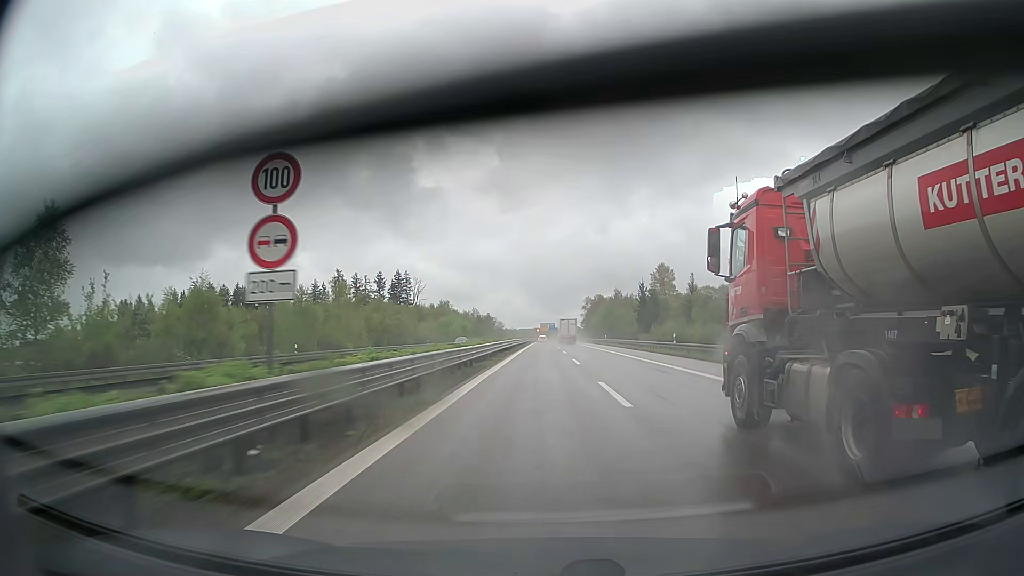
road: trunk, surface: asphalt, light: Day
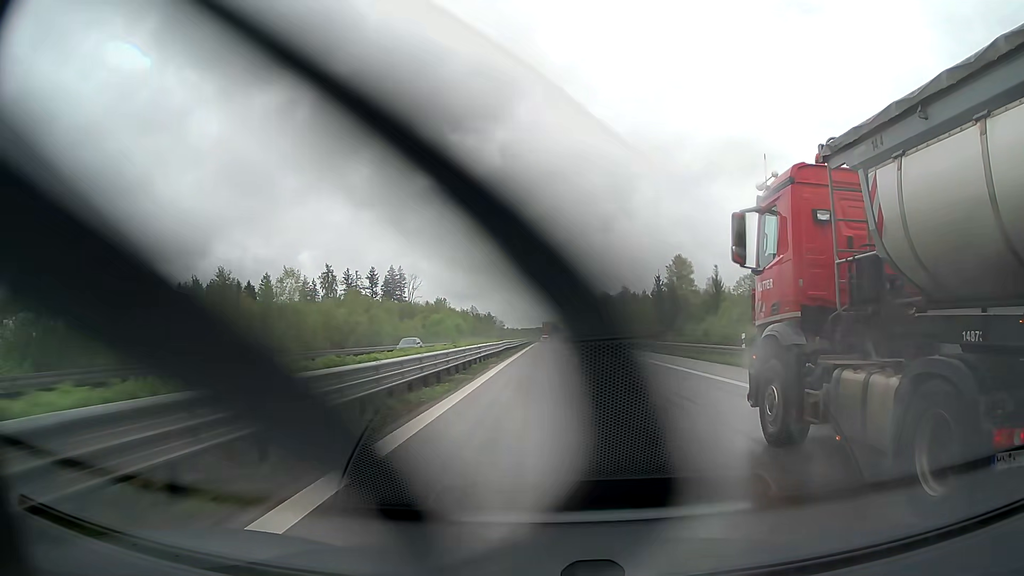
(0.0, +15.4) m; 0°
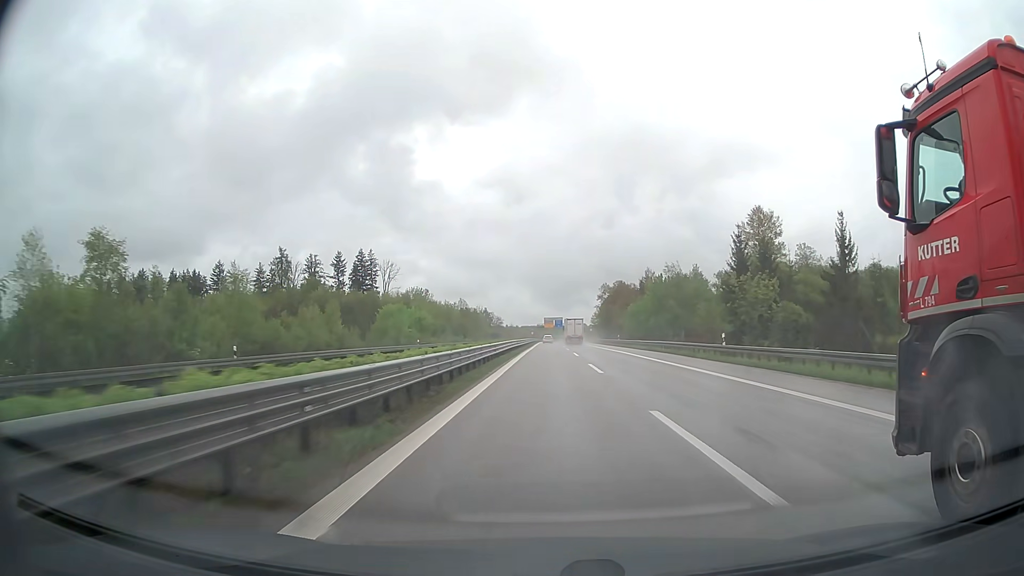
(0.0, +45.5) m; 0°
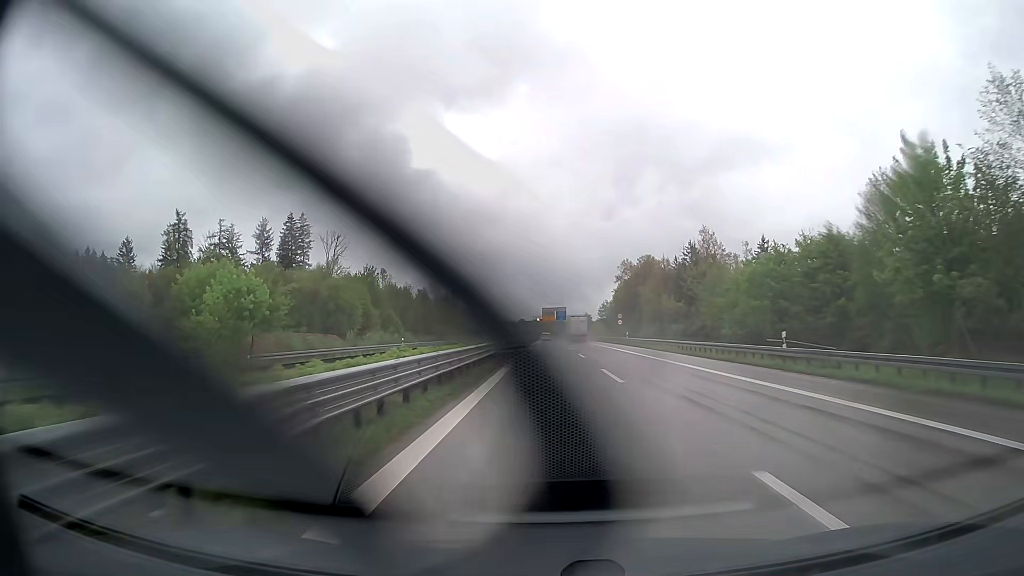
(+0.1, +59.2) m; 0°
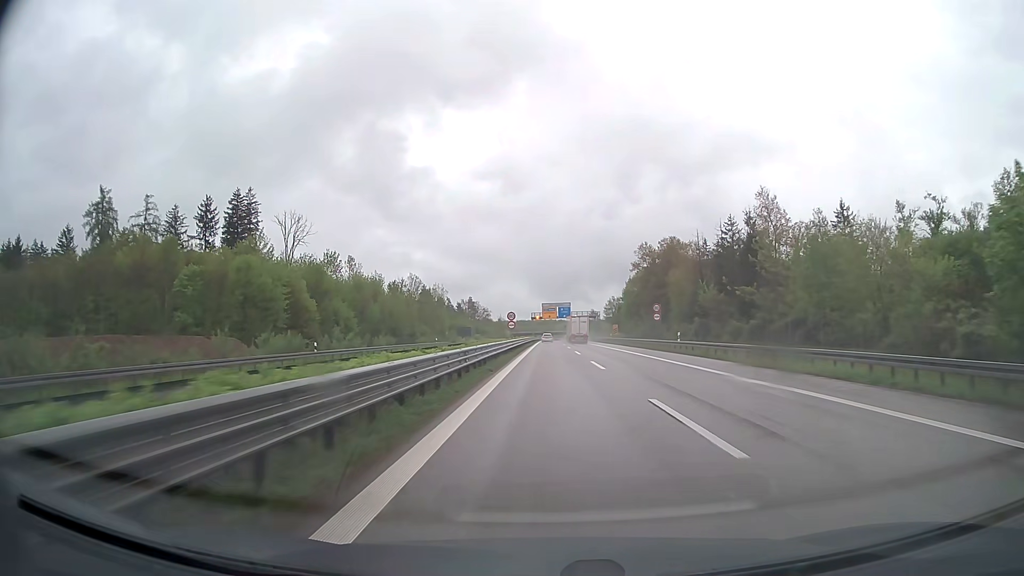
(0.0, +28.8) m; 0°
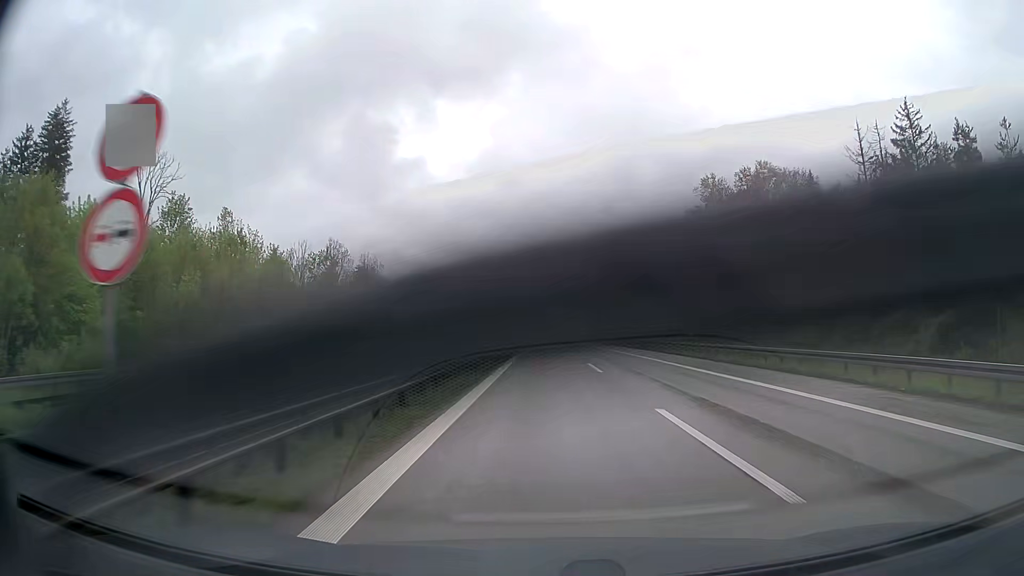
(+0.2, +55.2) m; 0°
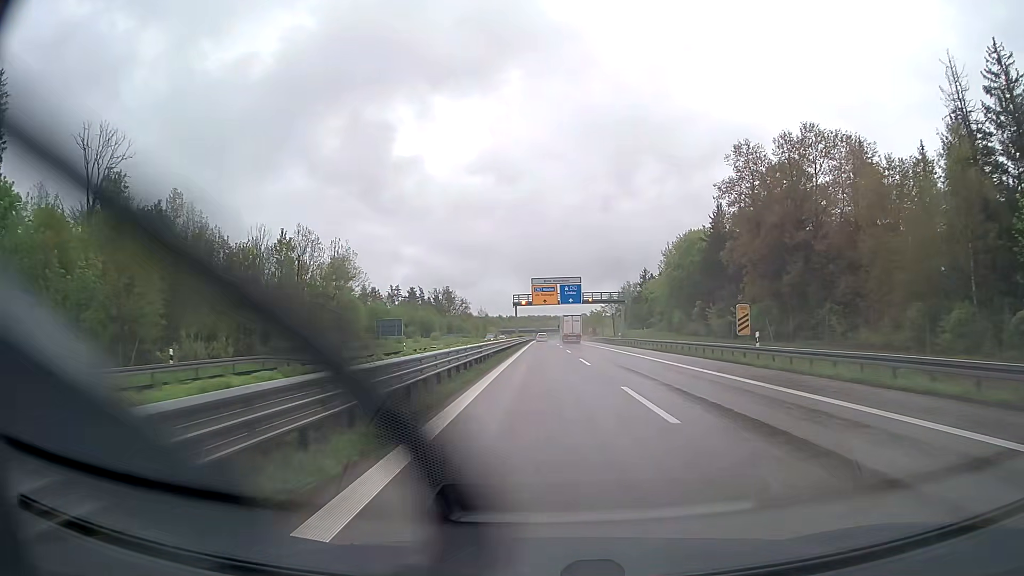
(0.0, +13.2) m; 0°
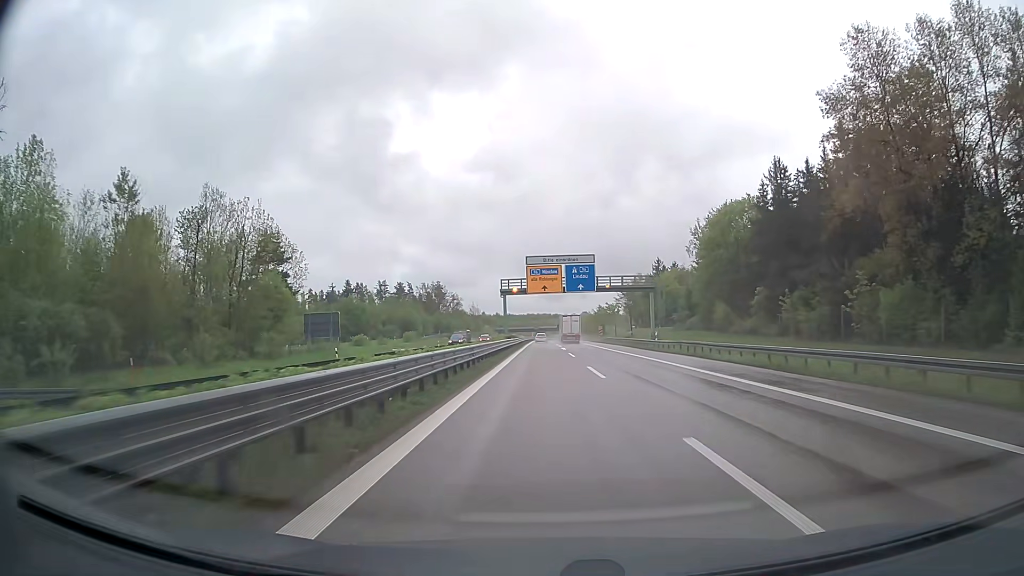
(0.0, +25.8) m; 0°
(0, +10) (0, +20) (0, +30) (0, +40) (0, +50) (0, +60) (0, +70) (0, +80) (0, +90) (0, +100) m
